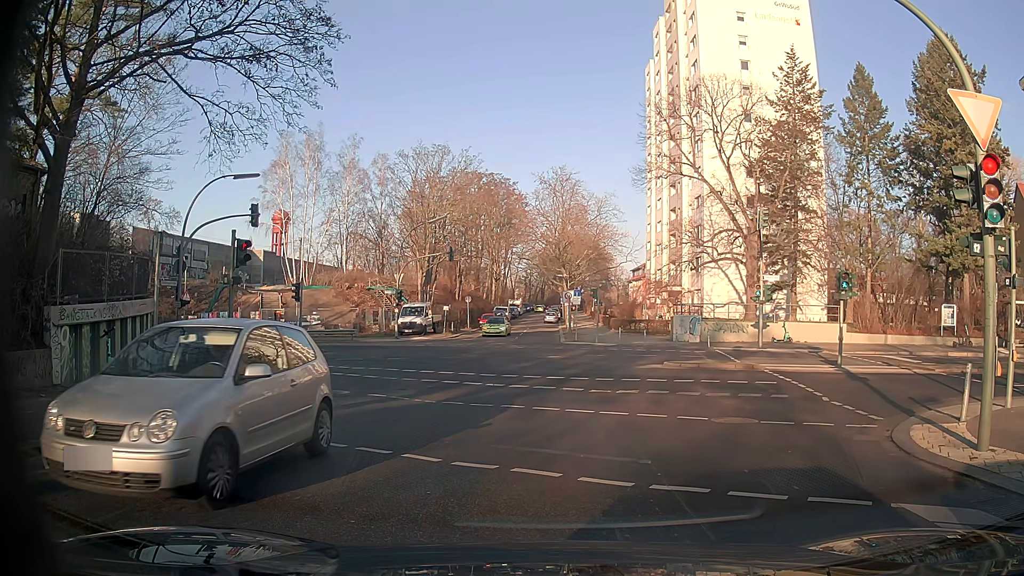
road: tertiary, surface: asphalt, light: Day
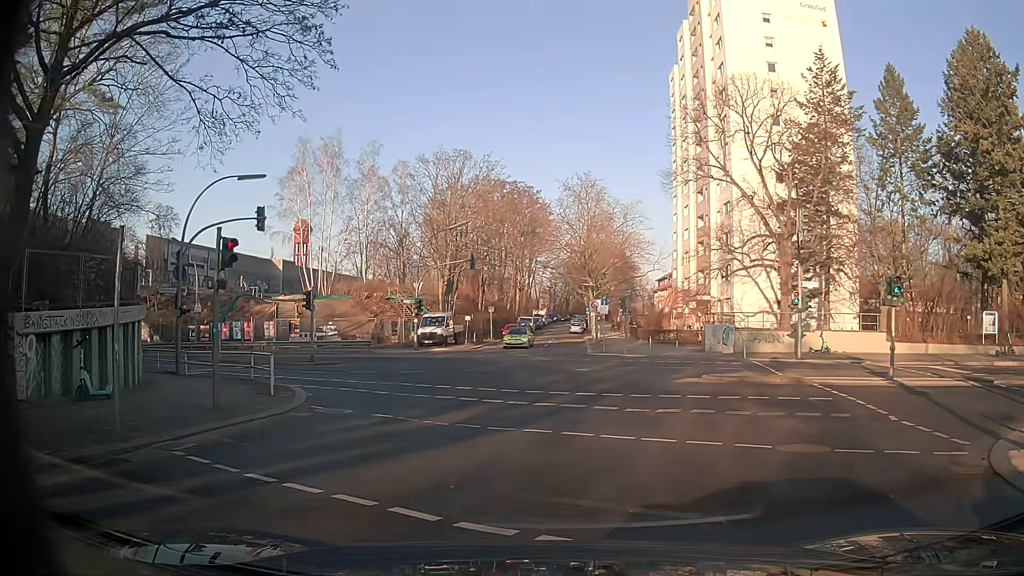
(0.0, +2.0) m; +1°
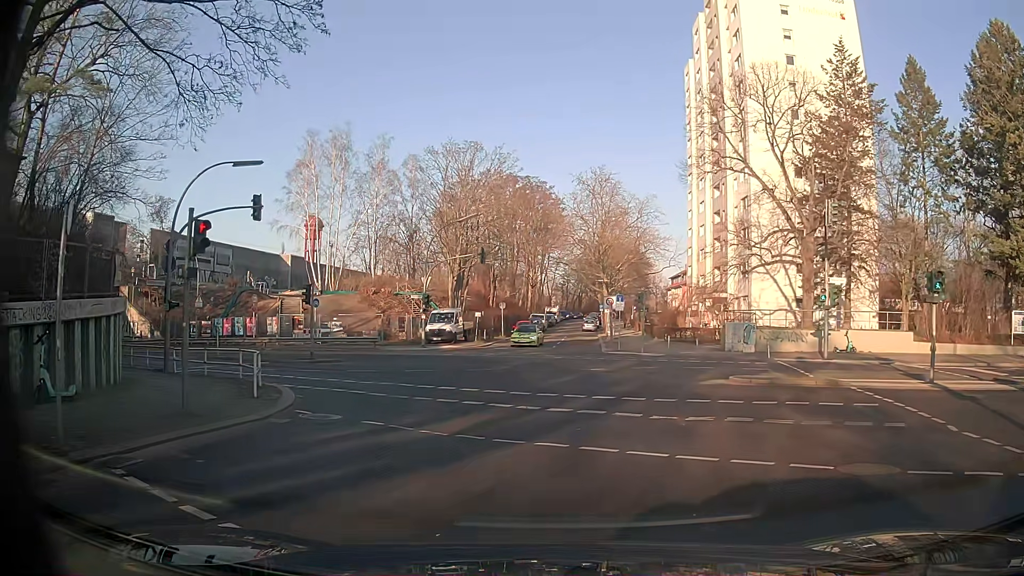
(-0.1, +1.8) m; -2°
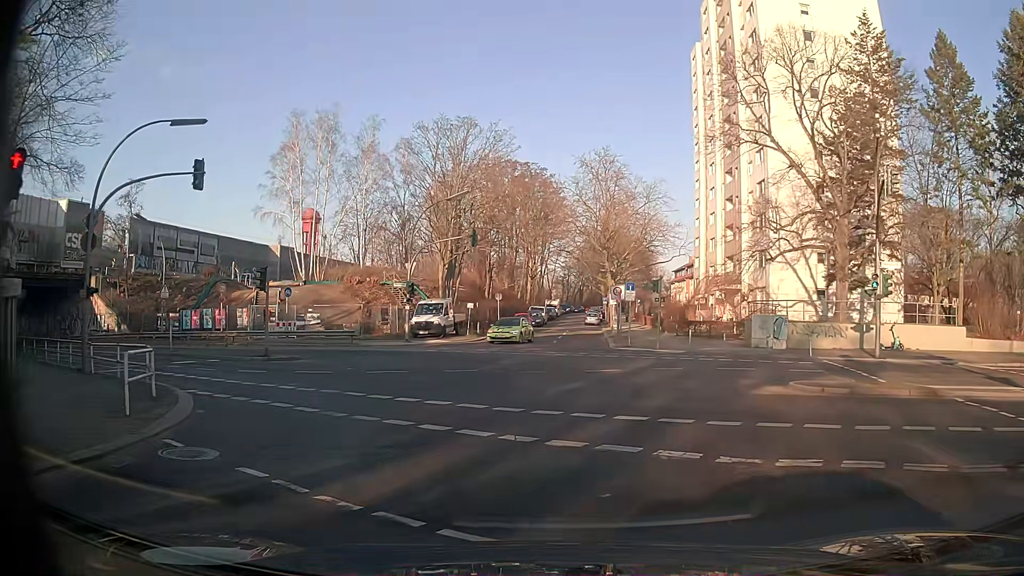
(0.0, +5.0) m; -1°
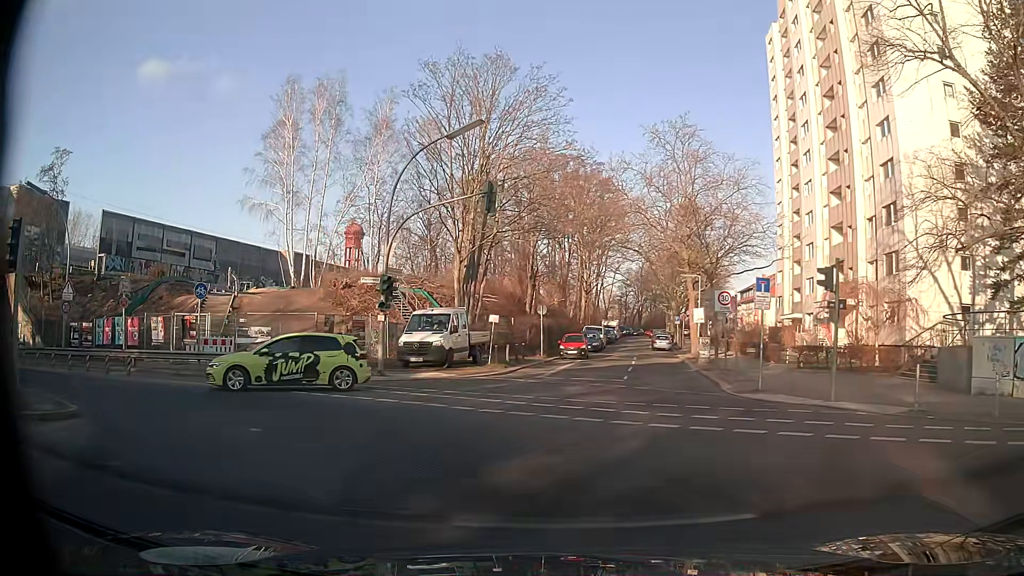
(-0.2, +14.9) m; -4°
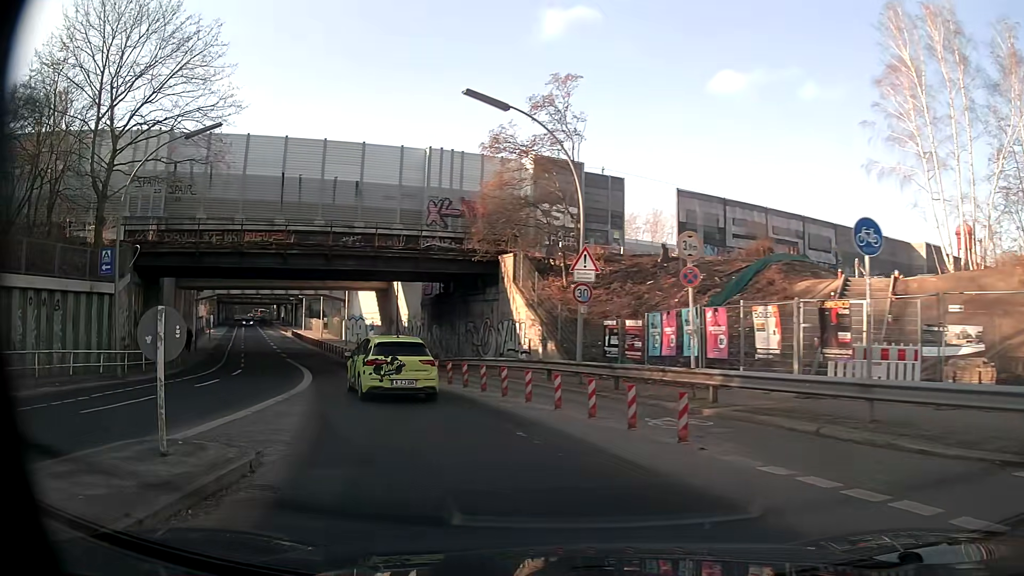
(-6.4, +13.0) m; -51°
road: secondary
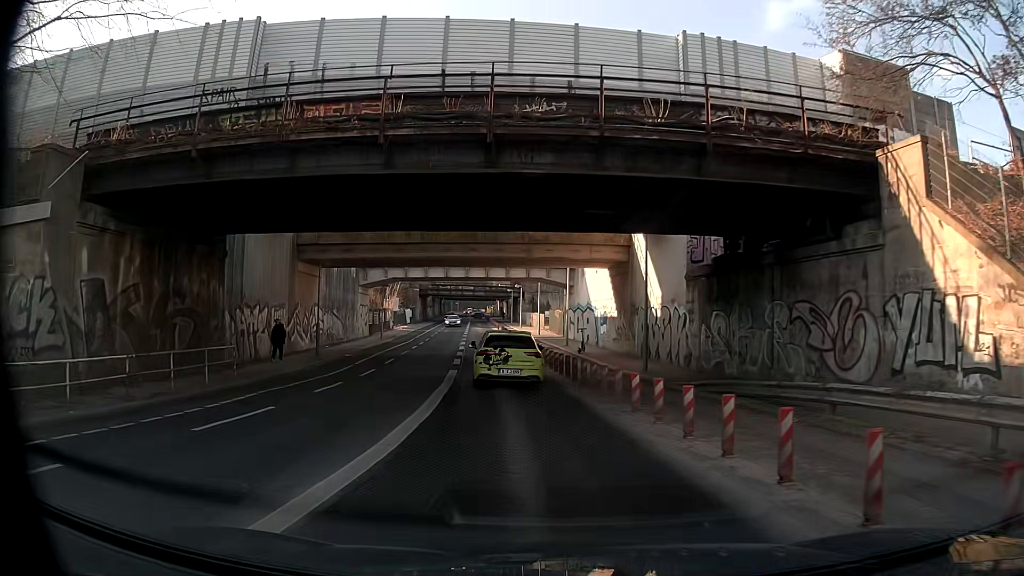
(-3.8, +16.7) m; -21°
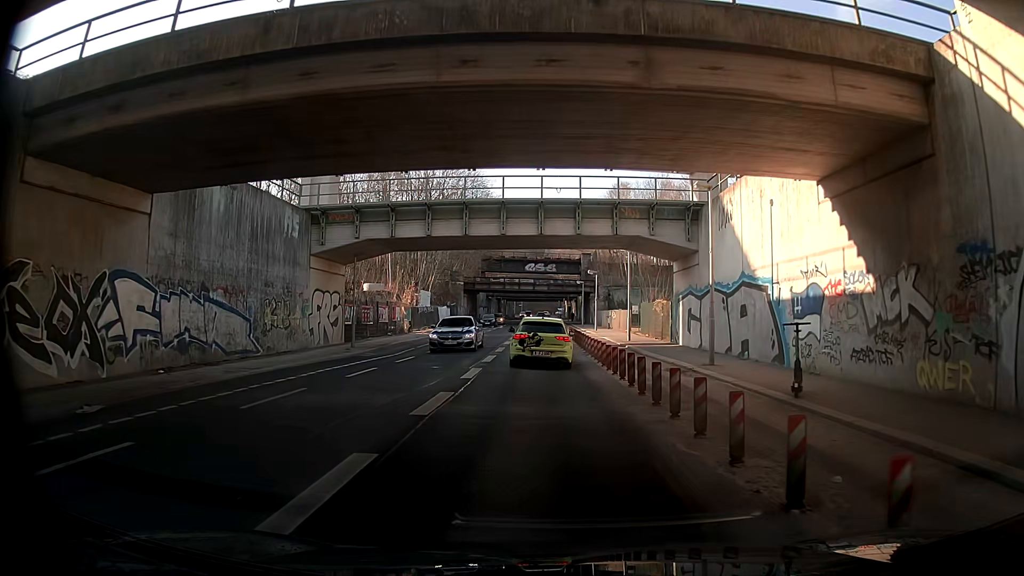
(-1.6, +23.2) m; -8°
(0, +10) (0, +20) (0, +30) (0, +40) (0, +50) (+1, +60) (+1, +70) (+1, +80) (+1, +90) (+1, +100) m
